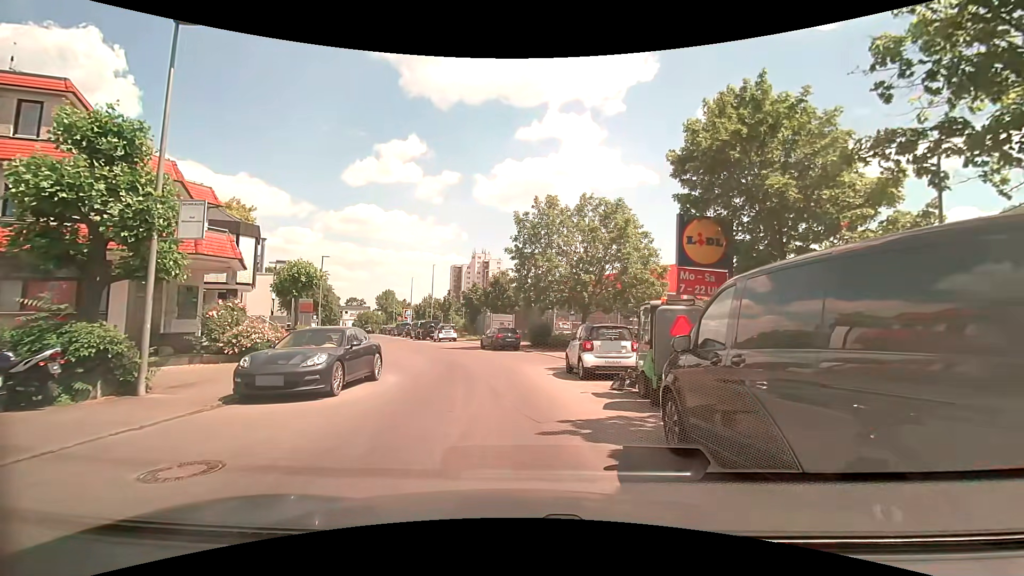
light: Day
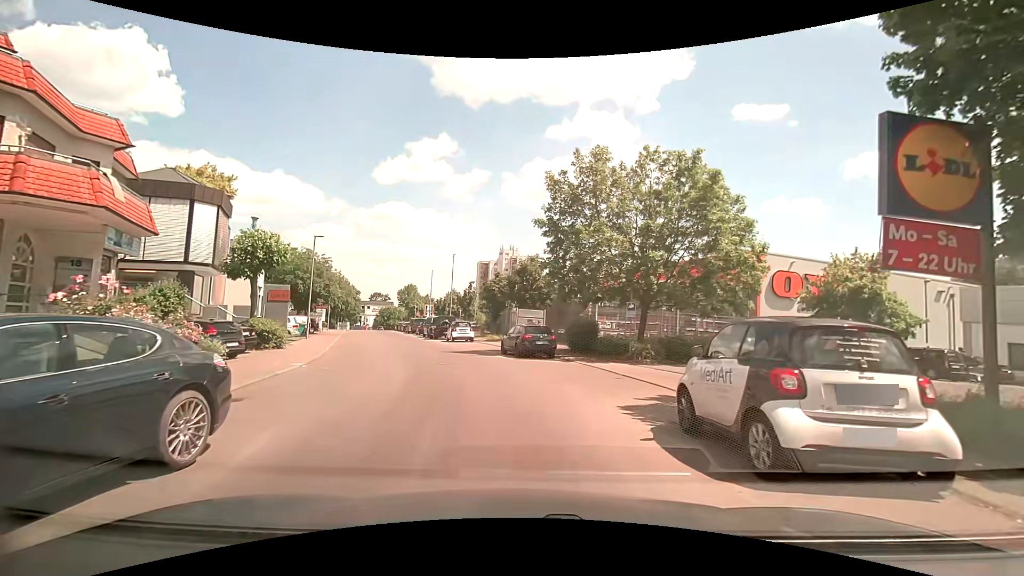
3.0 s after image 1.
(-0.1, +8.8) m; -1°
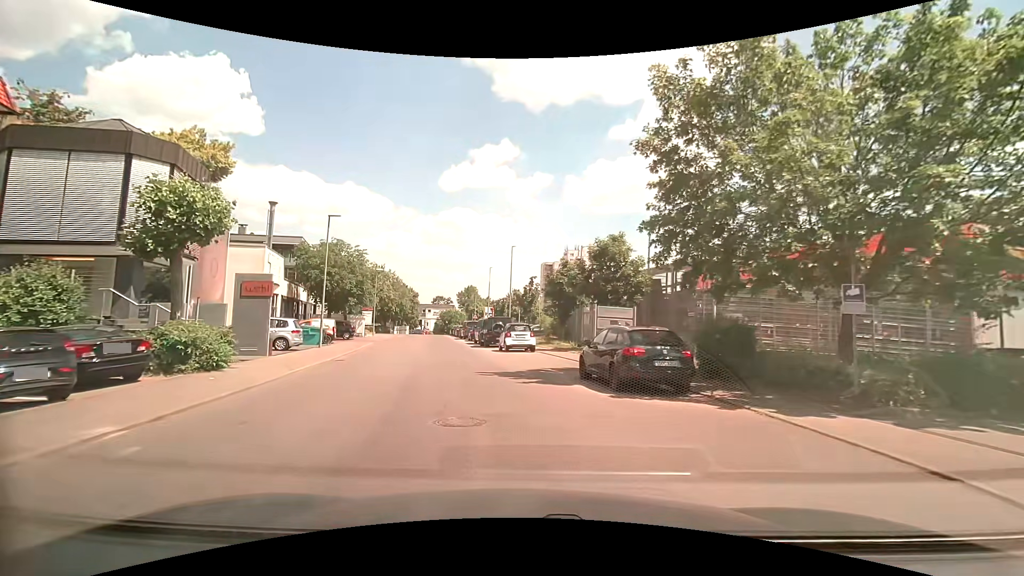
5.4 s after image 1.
(-0.7, +10.1) m; -7°
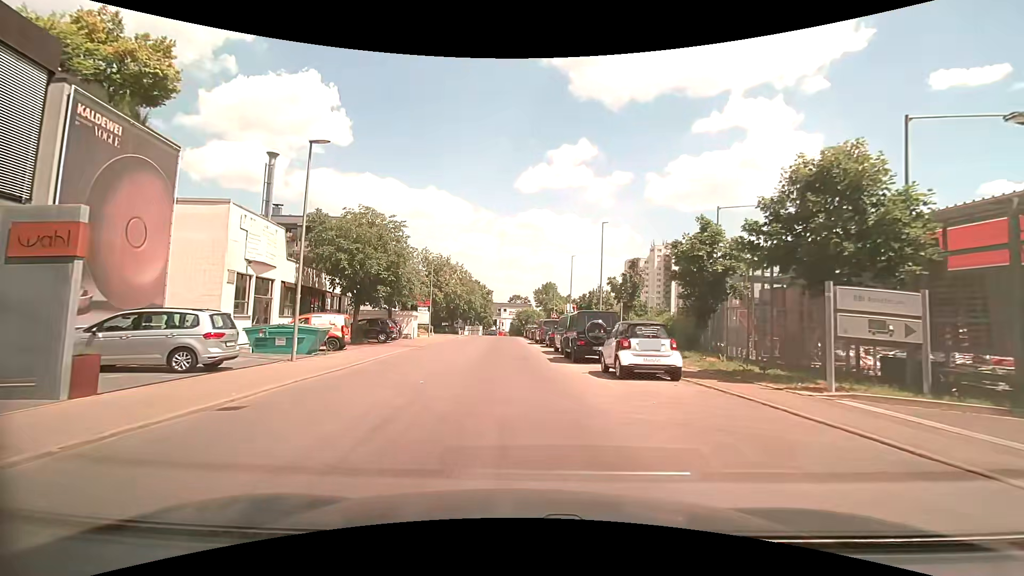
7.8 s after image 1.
(-1.5, +13.3) m; -10°
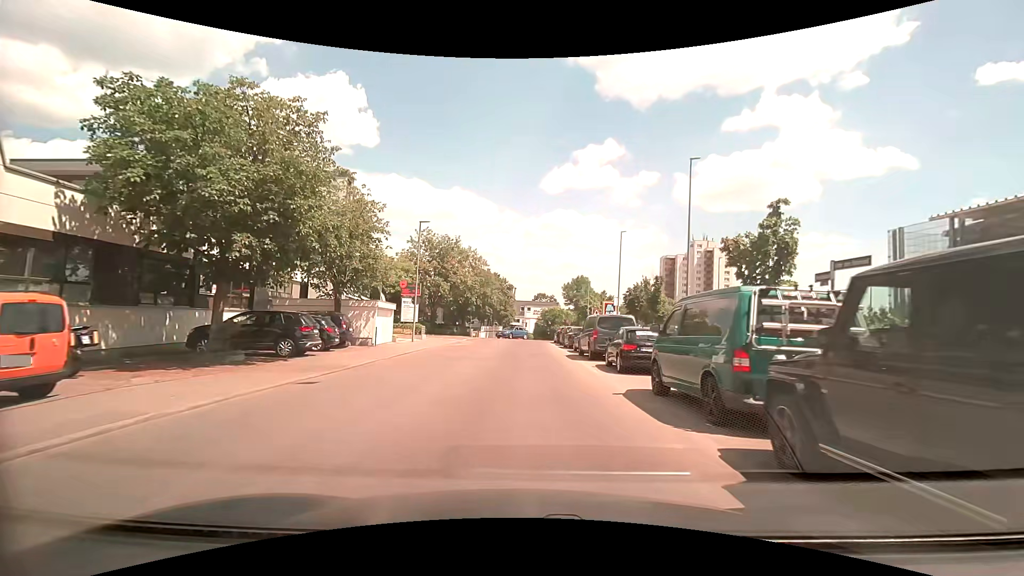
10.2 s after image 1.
(-0.8, +17.0) m; -4°
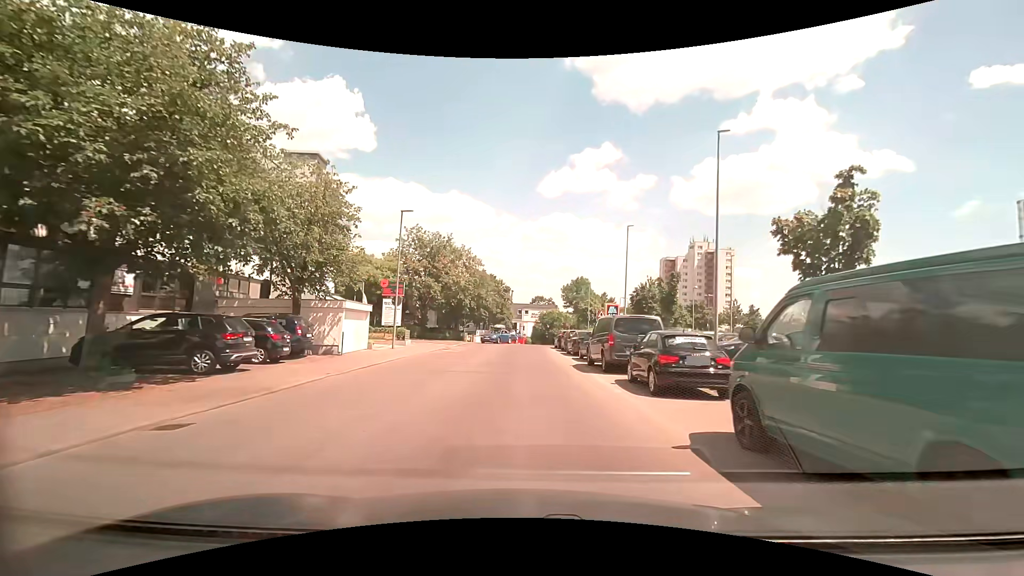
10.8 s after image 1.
(-0.1, +4.3) m; -1°
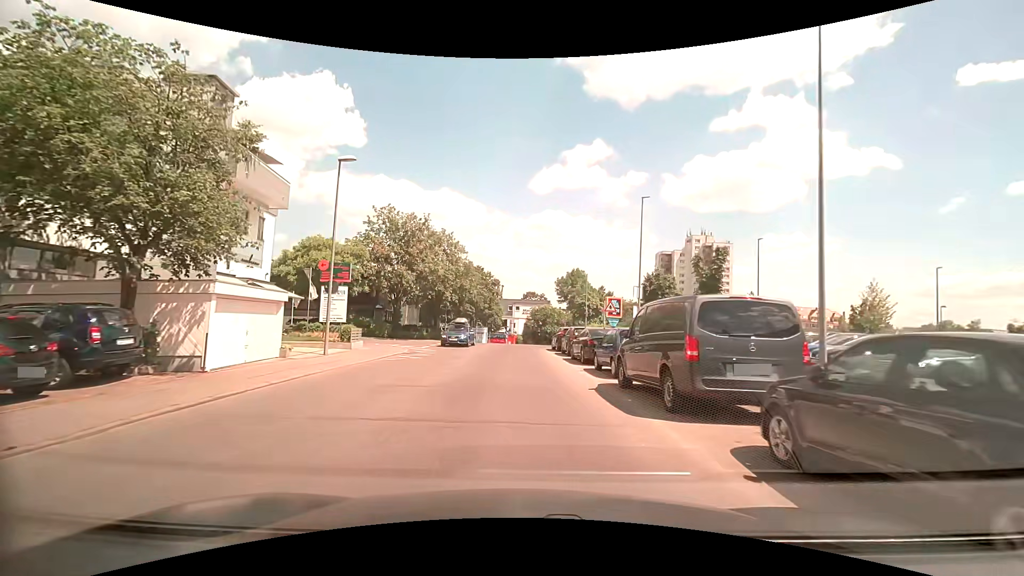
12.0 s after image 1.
(+0.2, +8.4) m; +2°
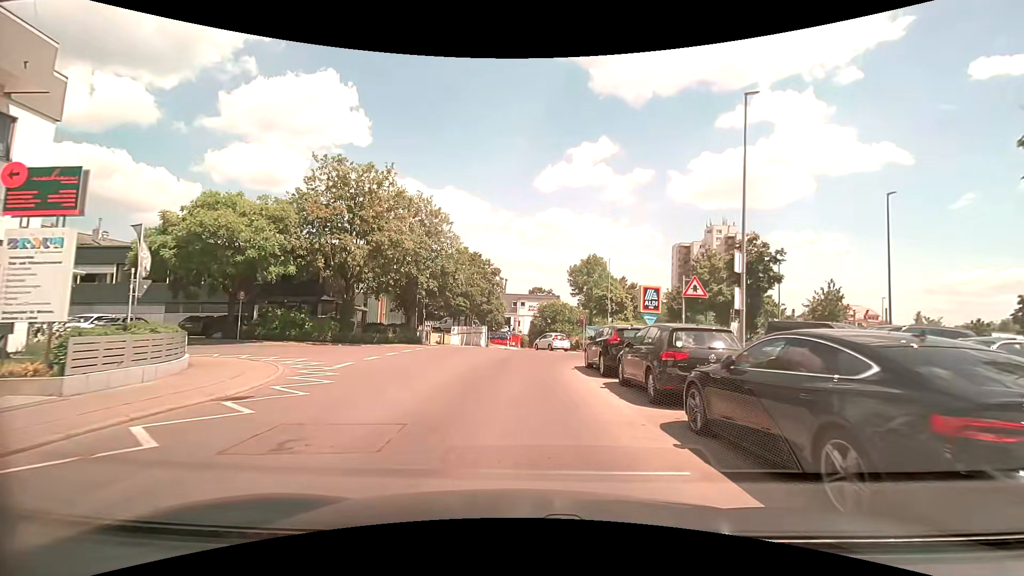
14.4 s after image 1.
(0.0, +15.0) m; 0°
